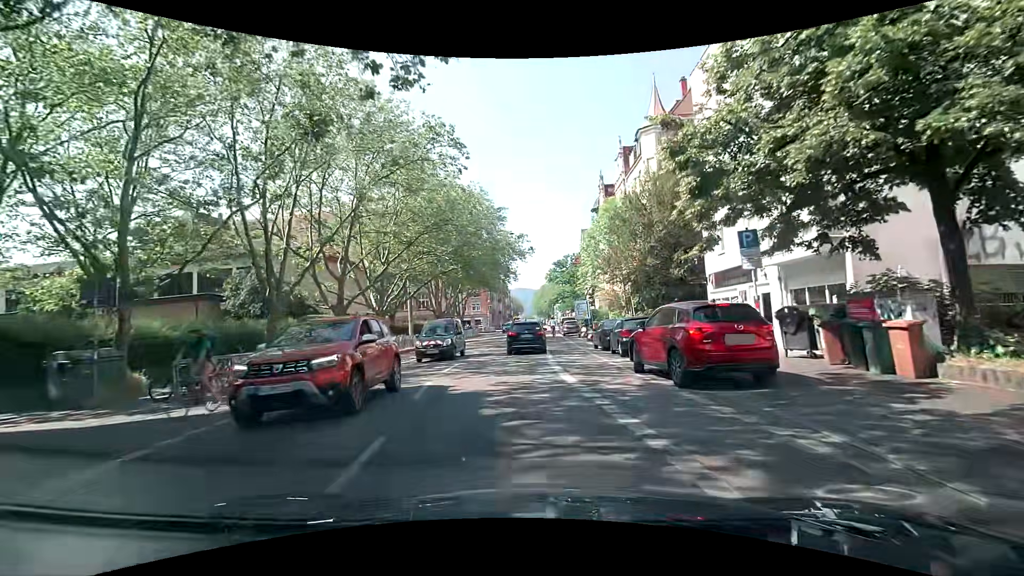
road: secondary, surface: asphalt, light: Day
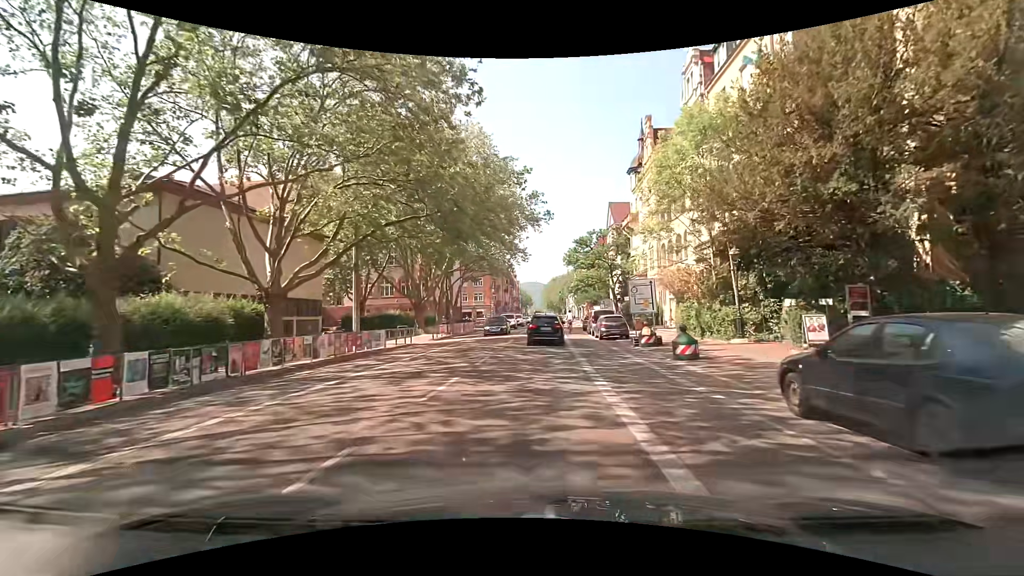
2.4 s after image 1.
(+0.2, +18.5) m; +2°
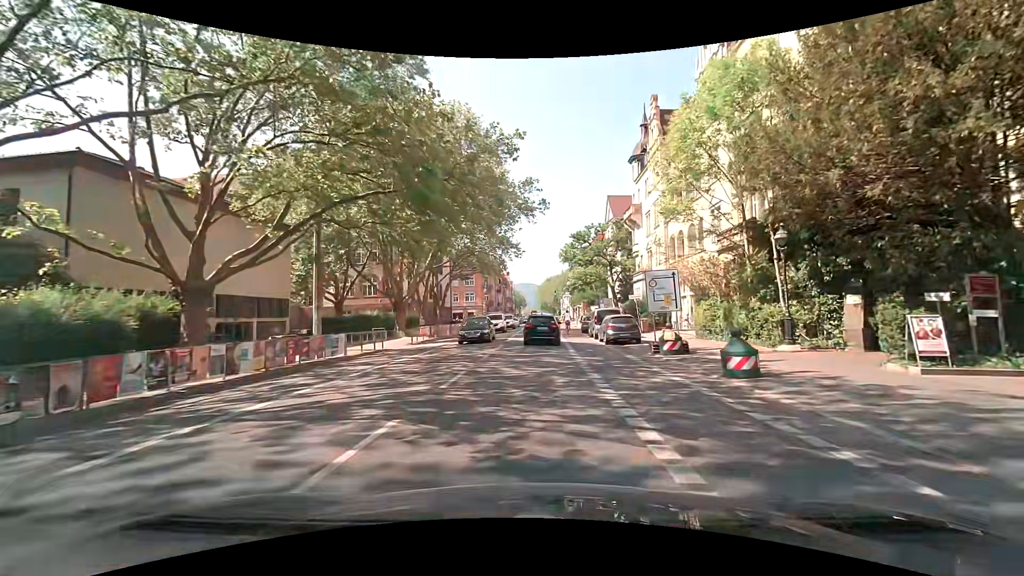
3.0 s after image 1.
(0.0, +4.8) m; +1°
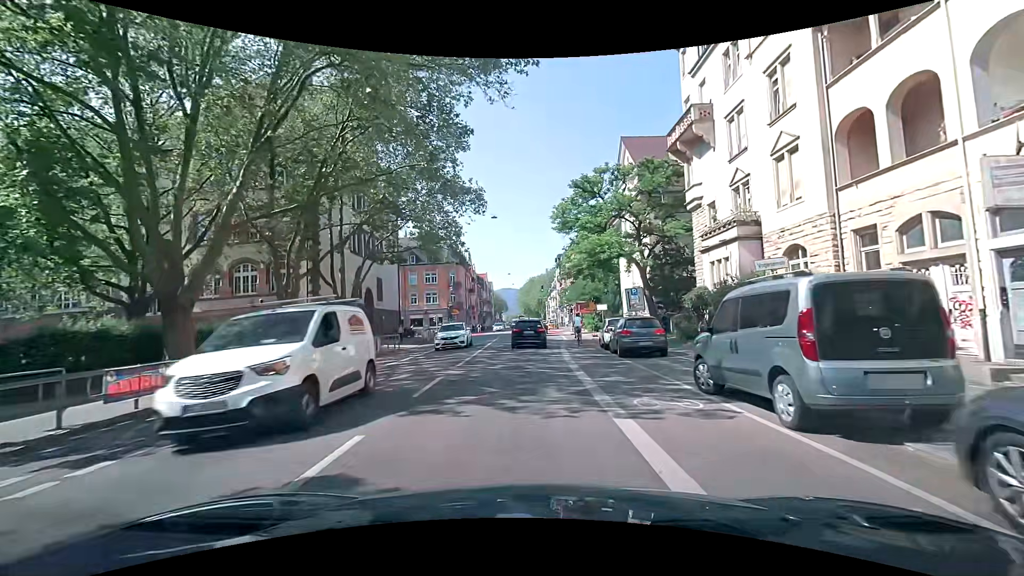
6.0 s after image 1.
(+0.2, +24.7) m; +1°
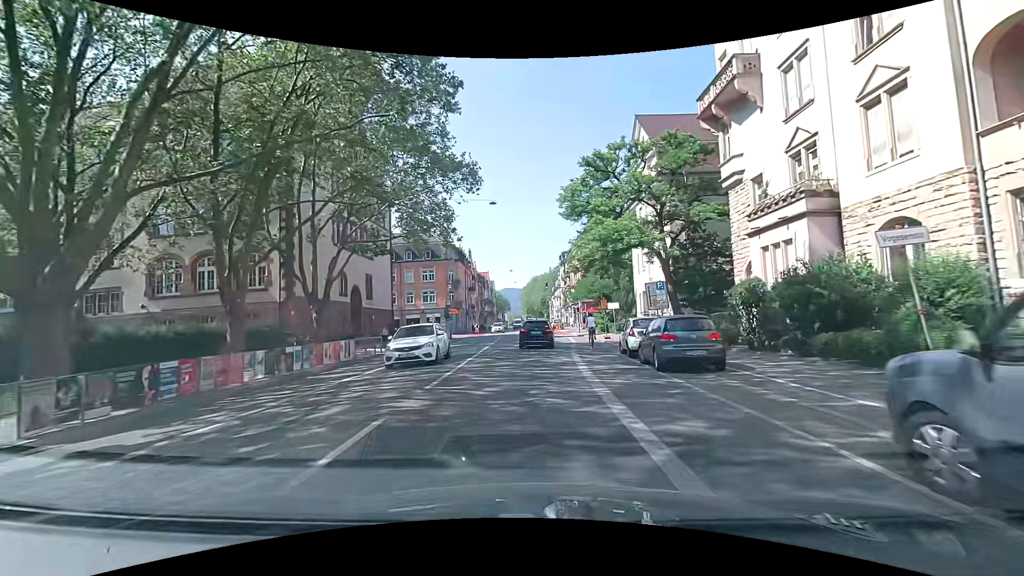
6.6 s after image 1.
(0.0, +5.0) m; -1°
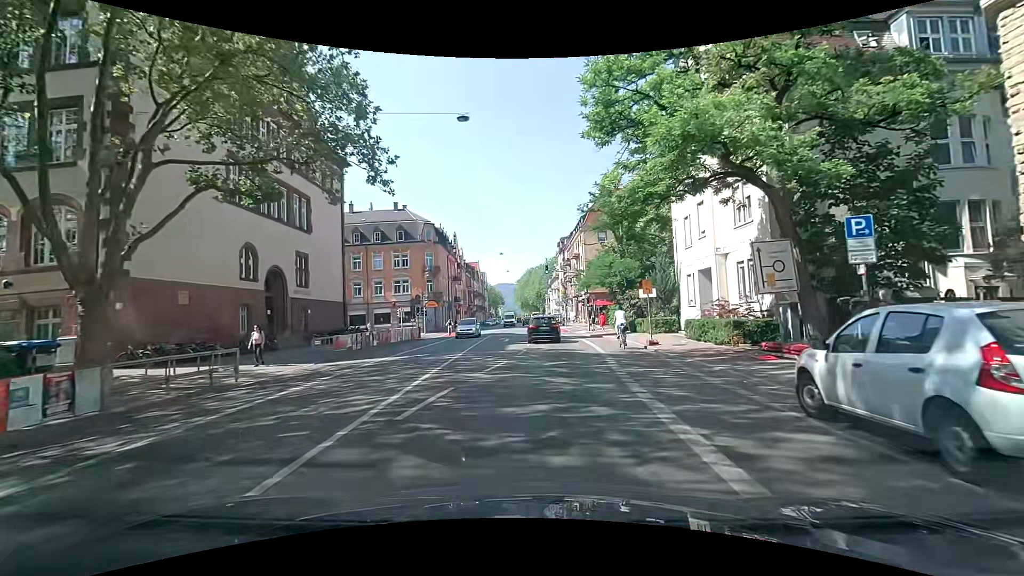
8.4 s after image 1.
(0.0, +14.5) m; -1°
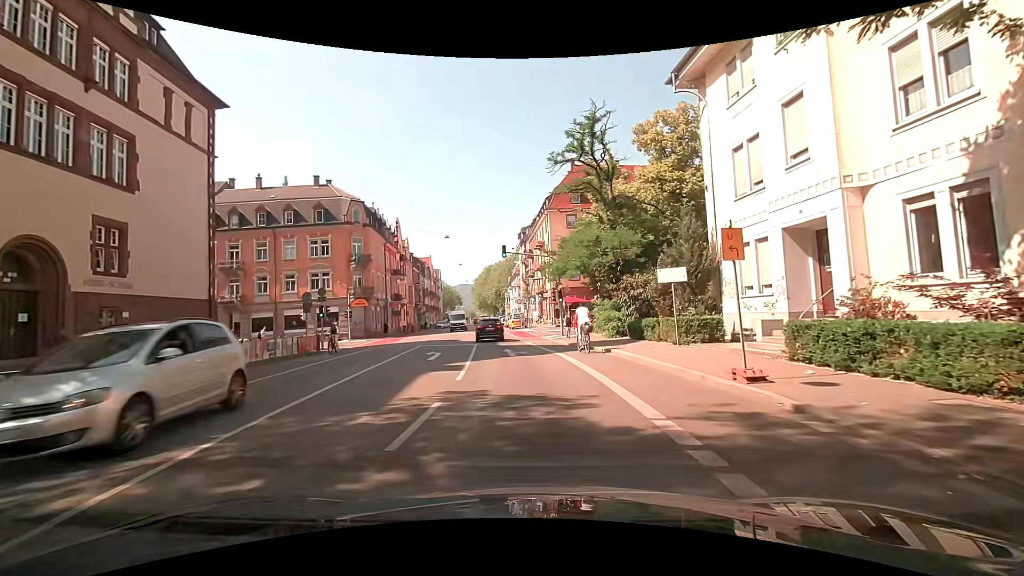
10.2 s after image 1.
(+0.6, +13.1) m; +6°
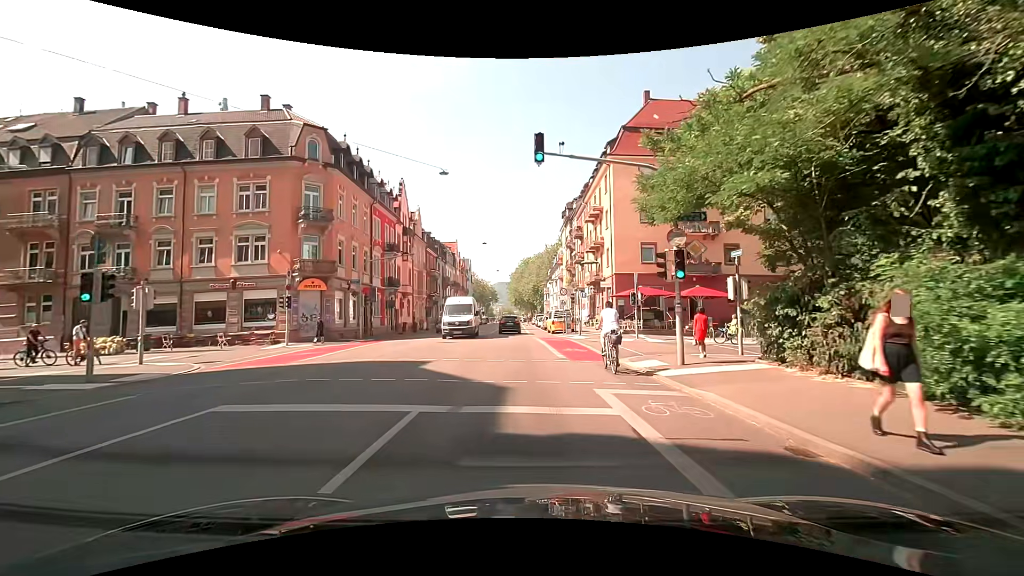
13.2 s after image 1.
(-0.9, +20.8) m; -5°
(0, +10) (0, +20) (0, +30) (0, +40) (0, +50) (0, +60) (0, +70) (0, +80) (-1, +90) (-1, +100) m
